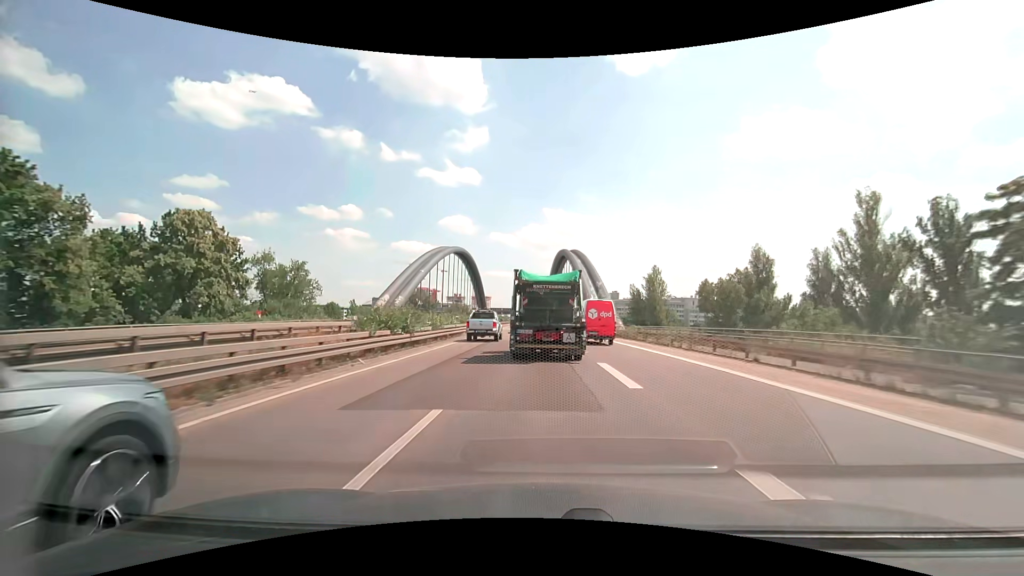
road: motorway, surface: asphalt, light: Day
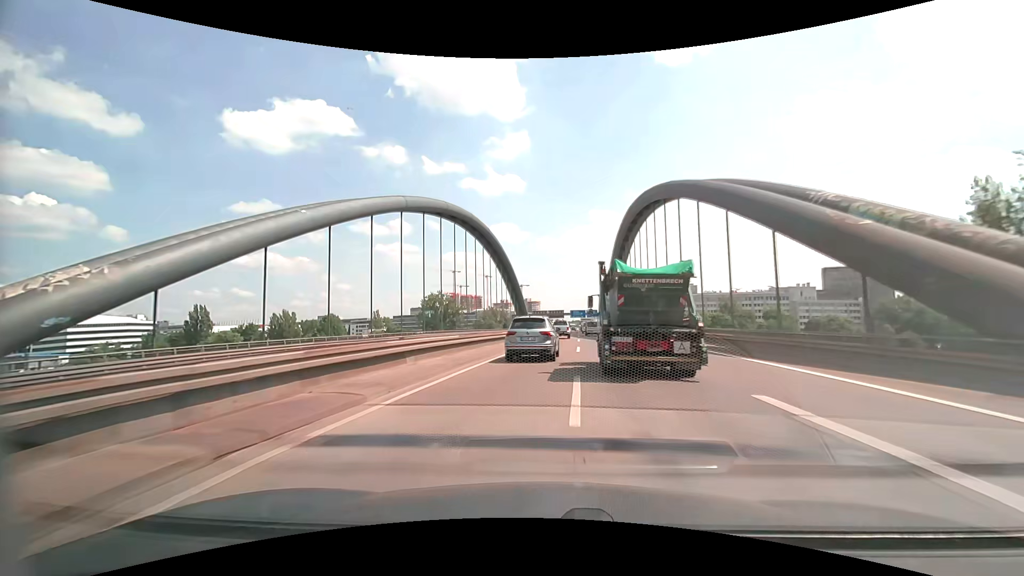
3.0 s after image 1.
(-2.4, +67.8) m; -6°
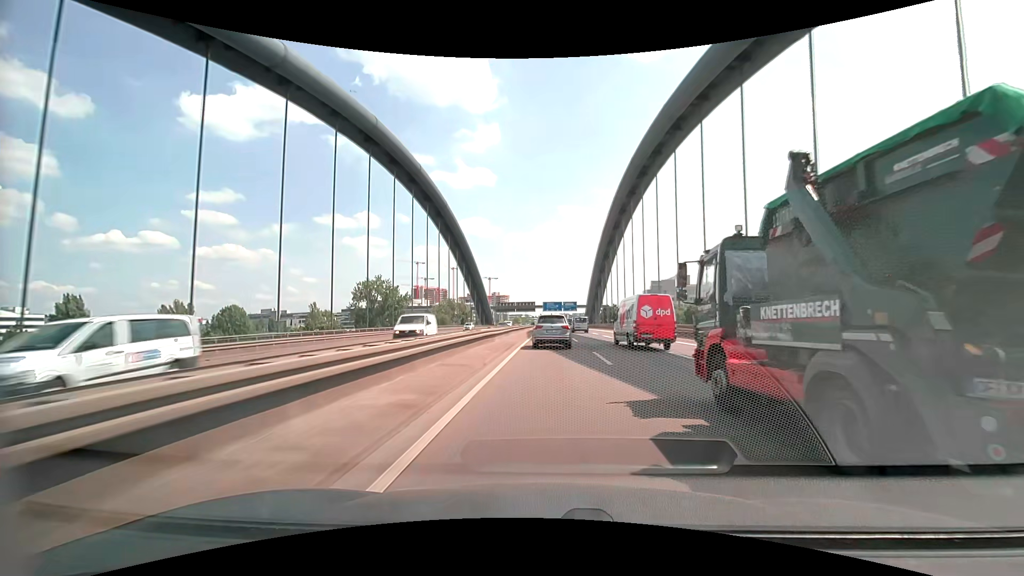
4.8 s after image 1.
(+0.9, +46.5) m; +3°
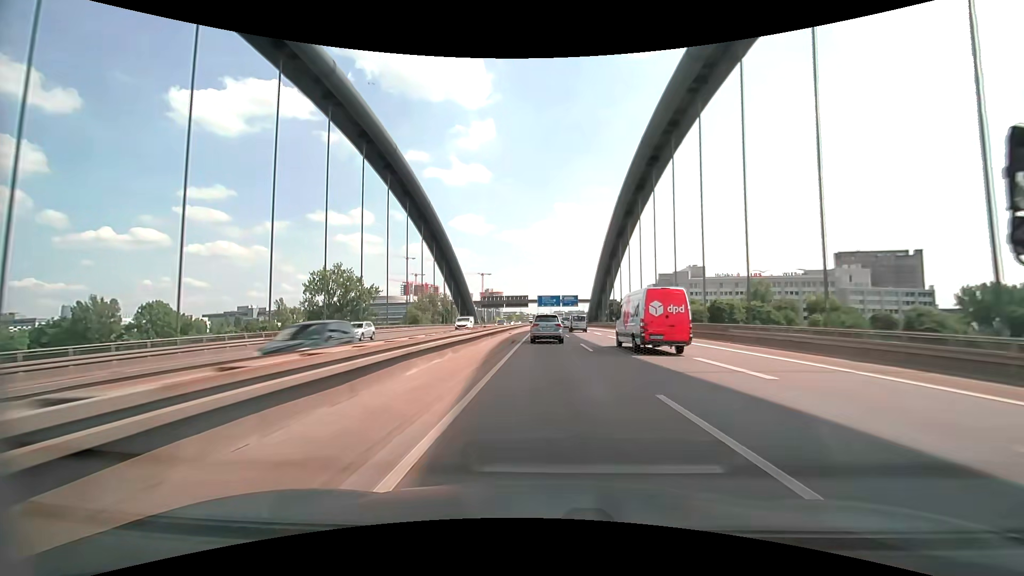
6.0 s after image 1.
(+0.1, +30.7) m; 0°
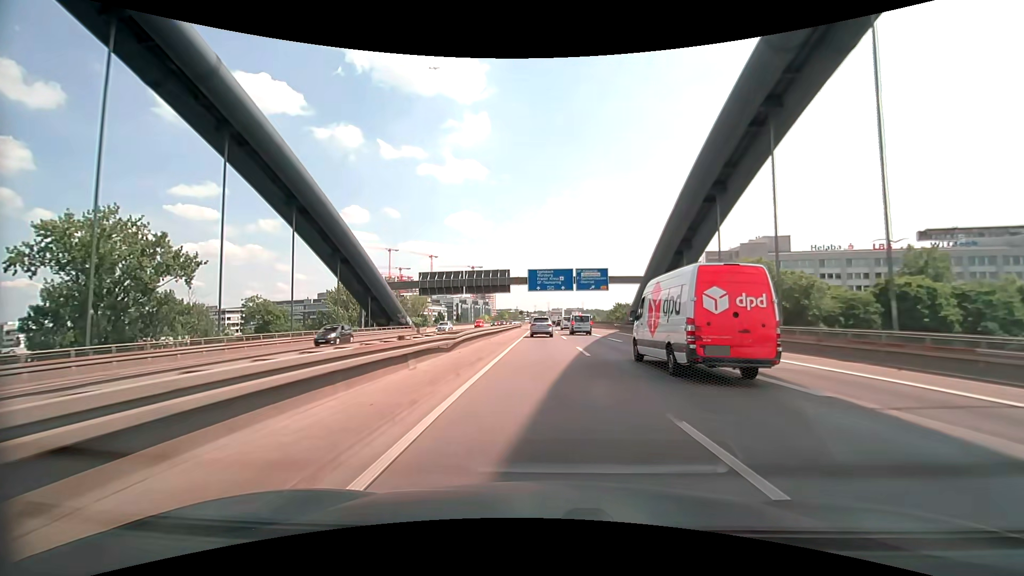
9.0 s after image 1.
(+0.3, +75.6) m; 0°
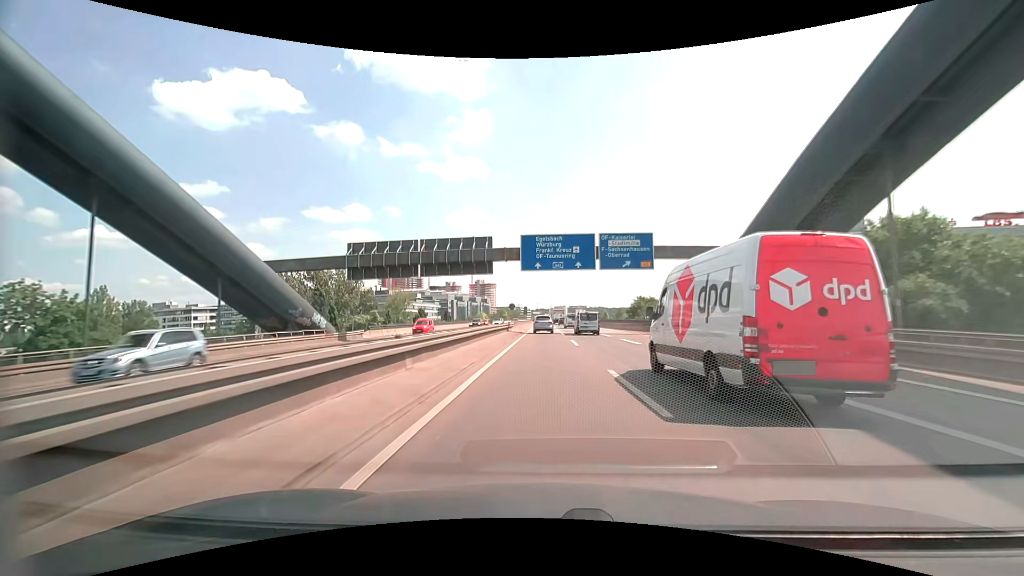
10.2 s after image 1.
(-0.1, +30.2) m; 0°
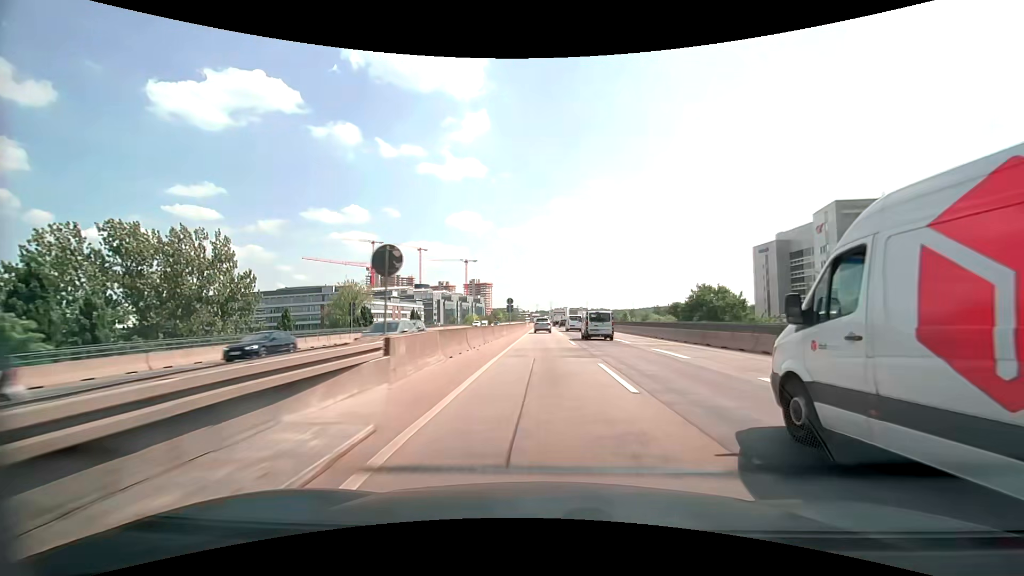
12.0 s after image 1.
(-0.1, +45.8) m; 0°
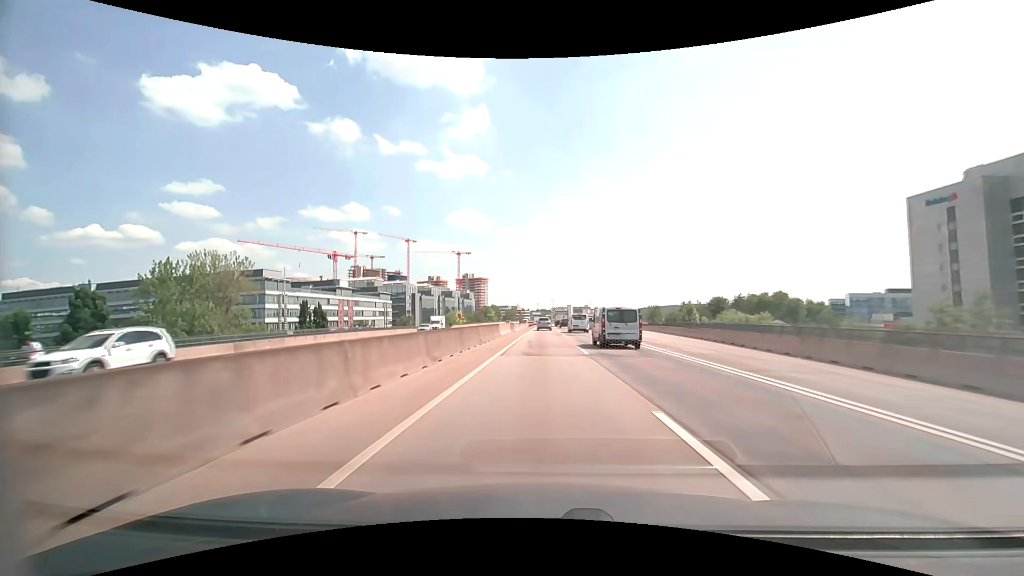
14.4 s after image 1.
(-0.5, +61.7) m; -1°
(0, +10) (0, +20) (0, +30) (0, +40) (0, +50) (0, +60) (0, +70) (0, +80) (0, +90) (0, +100) m
